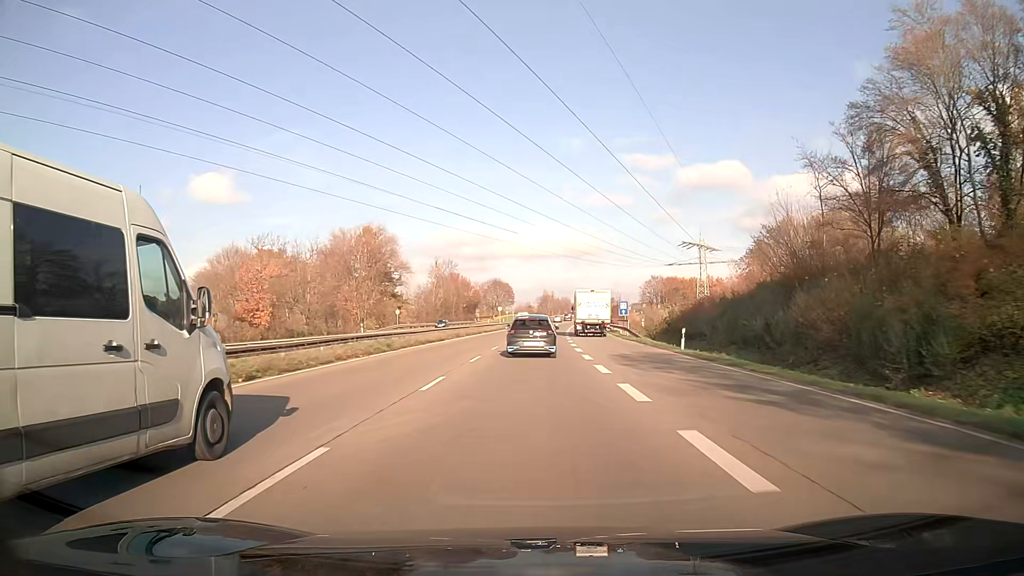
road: trunk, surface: asphalt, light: Day
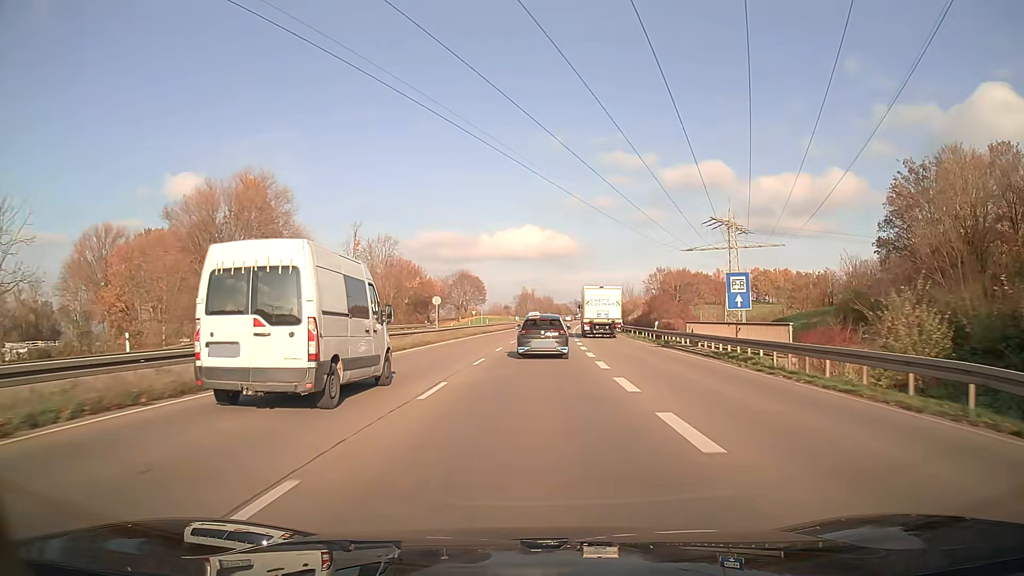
(+0.8, +46.6) m; +2°
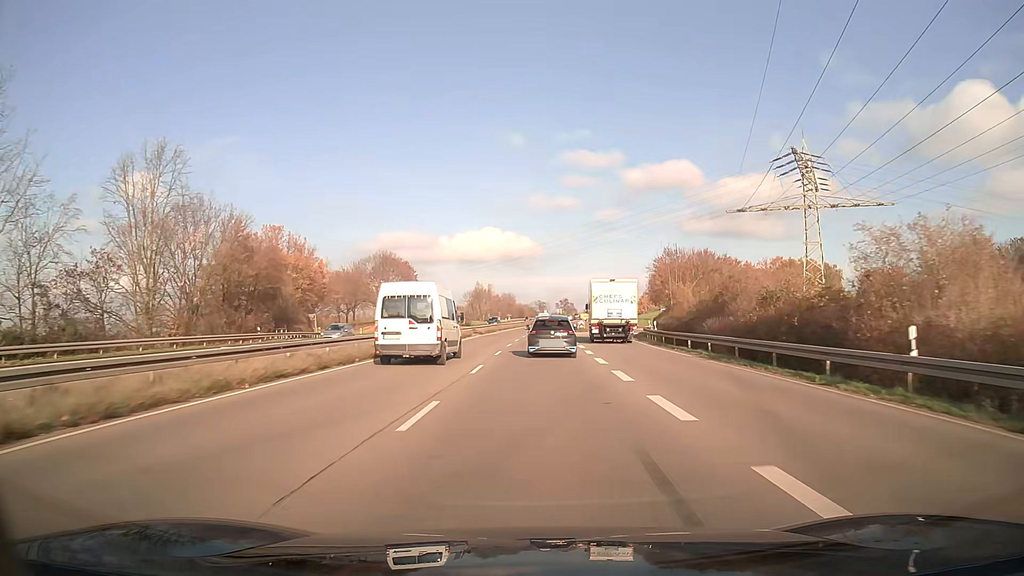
(+1.6, +58.2) m; +3°
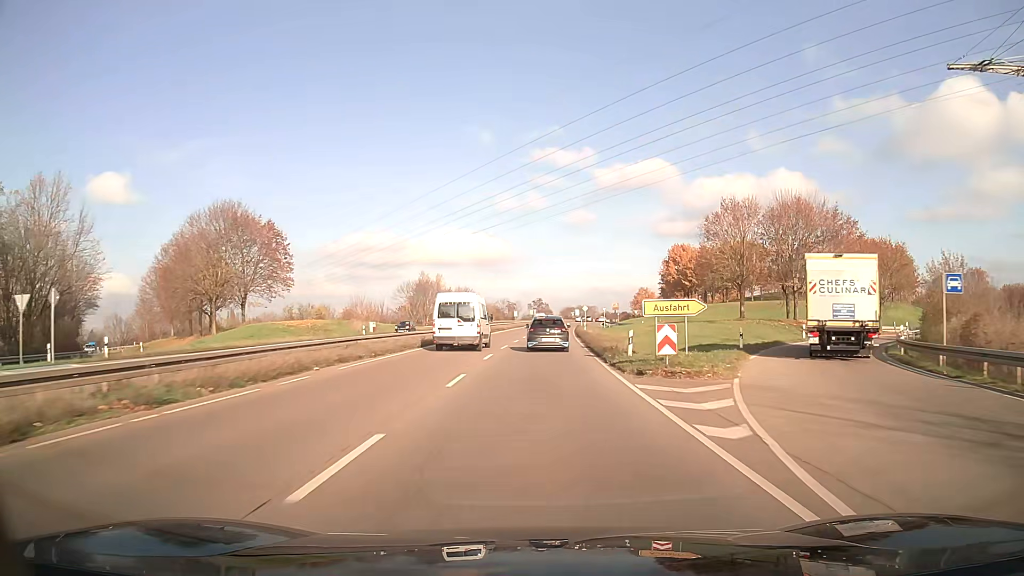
(+1.4, +58.3) m; +3°
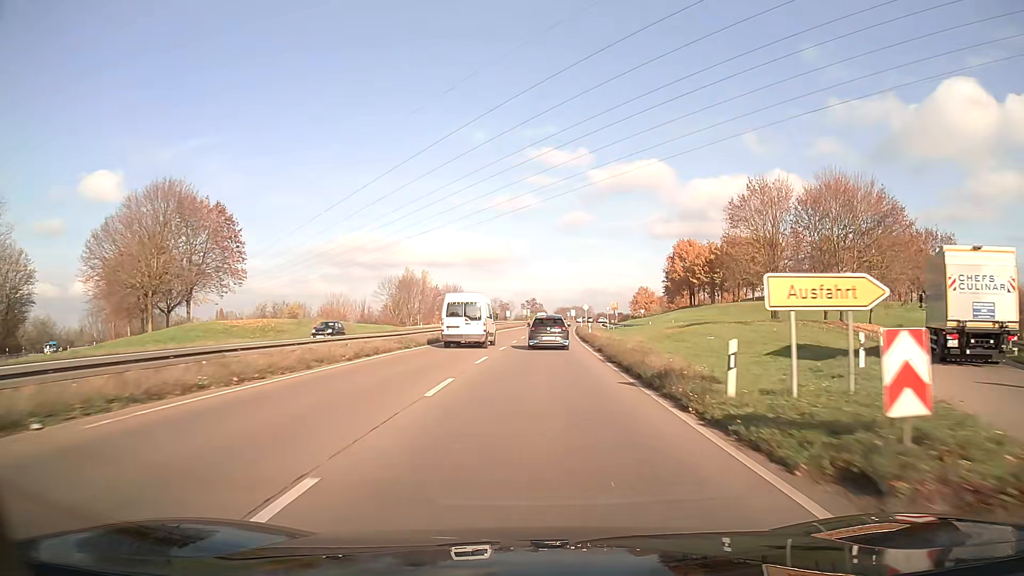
(+0.1, +11.8) m; +1°
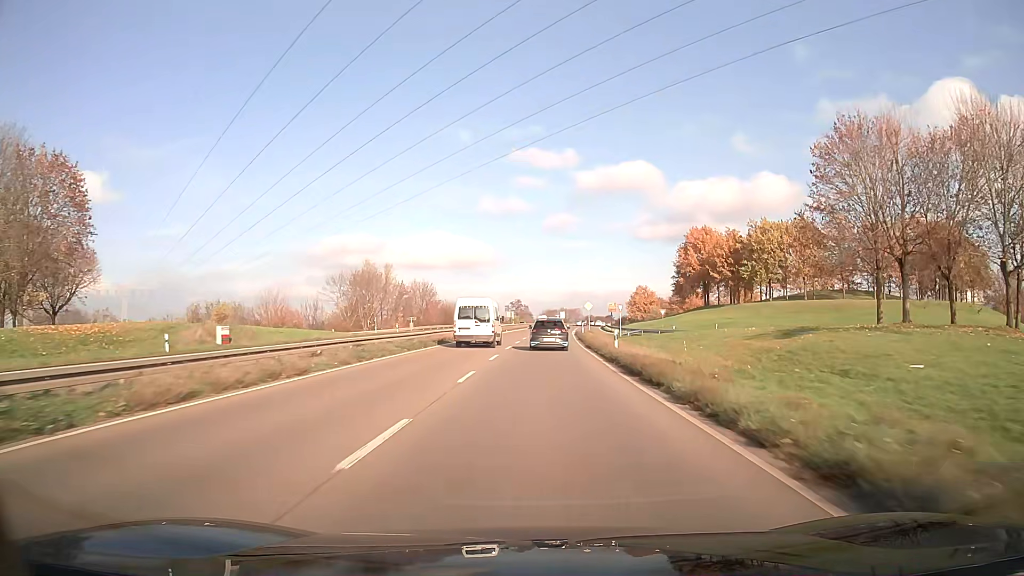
(+0.3, +23.5) m; +1°
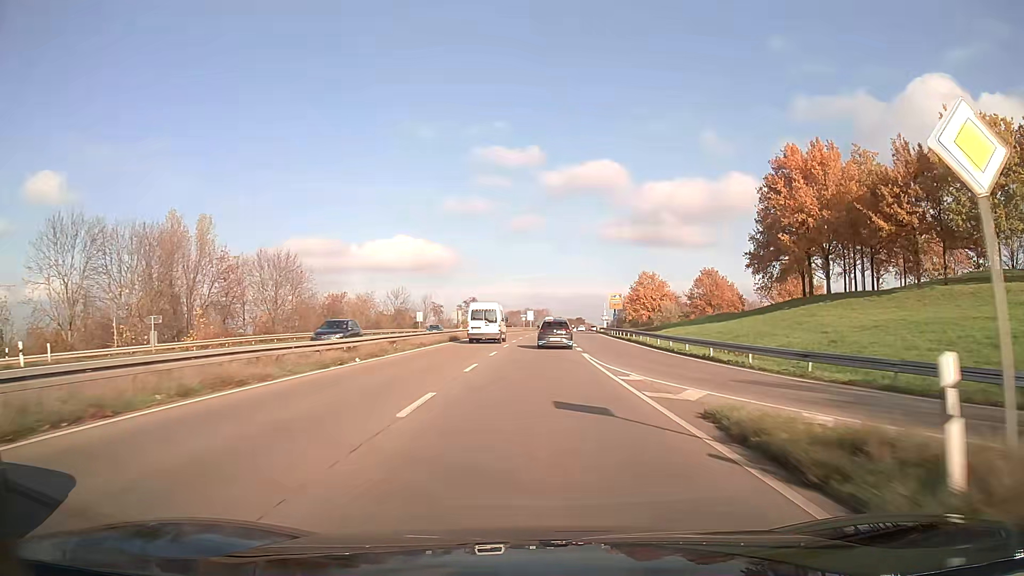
(+1.7, +59.3) m; +3°
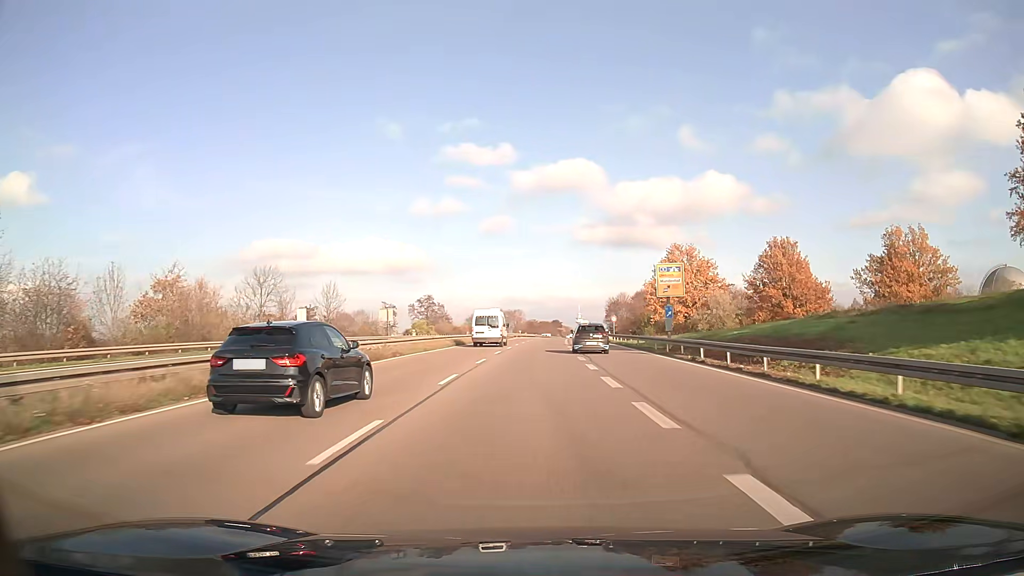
(+0.9, +48.2) m; +2°
